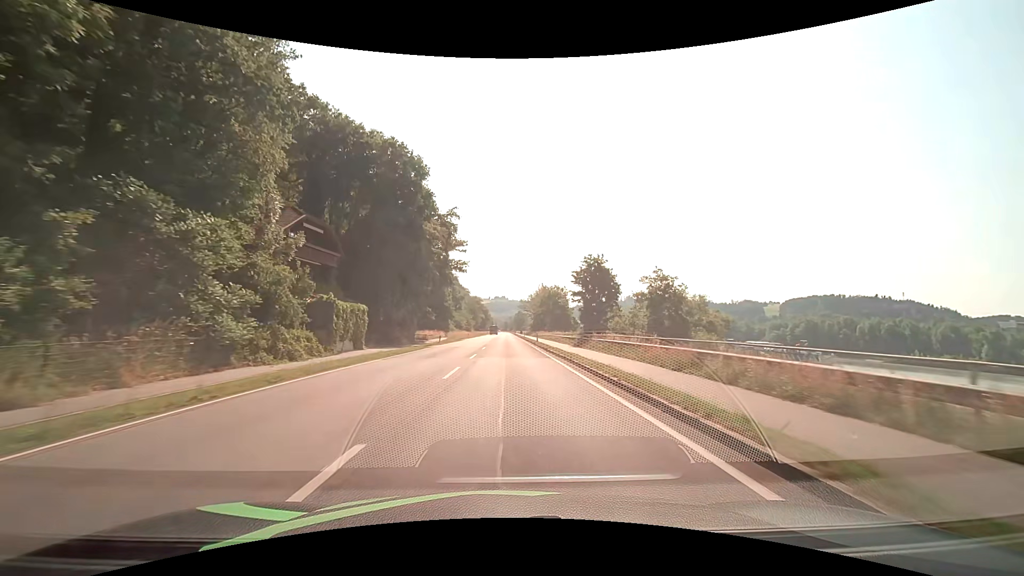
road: primary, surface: asphalt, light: Day
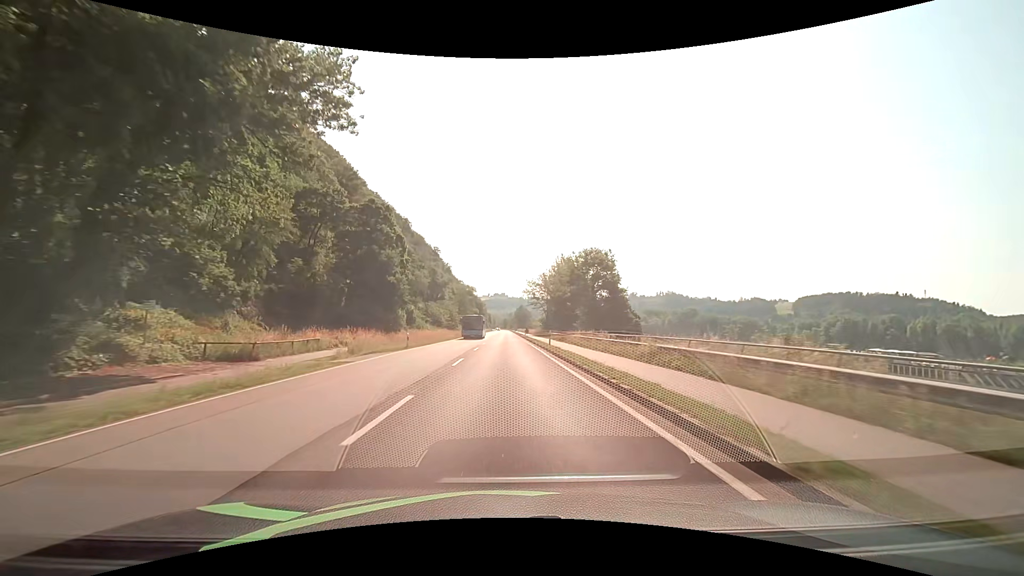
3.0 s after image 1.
(+0.2, +53.6) m; 0°
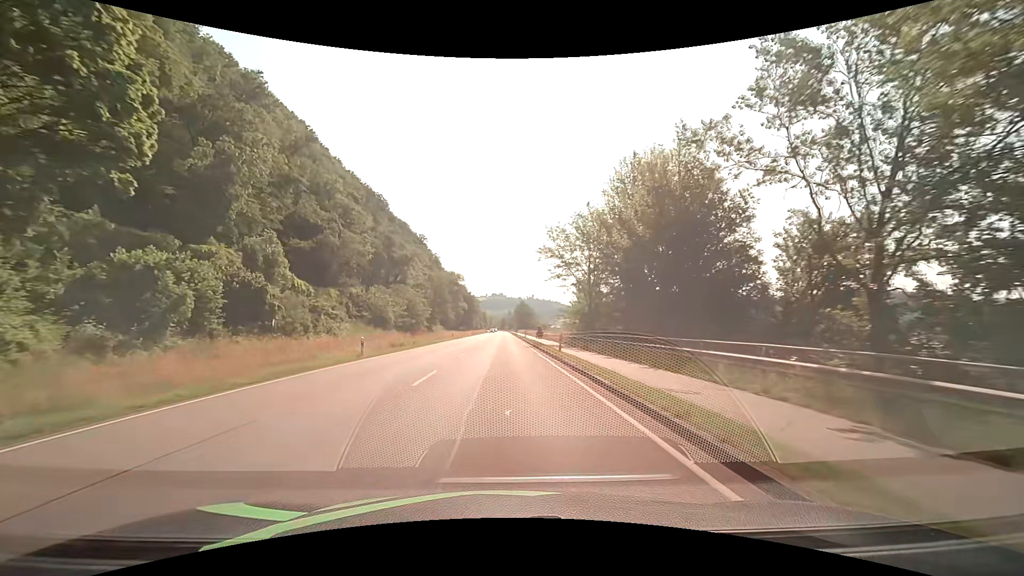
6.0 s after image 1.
(+0.3, +53.8) m; 0°
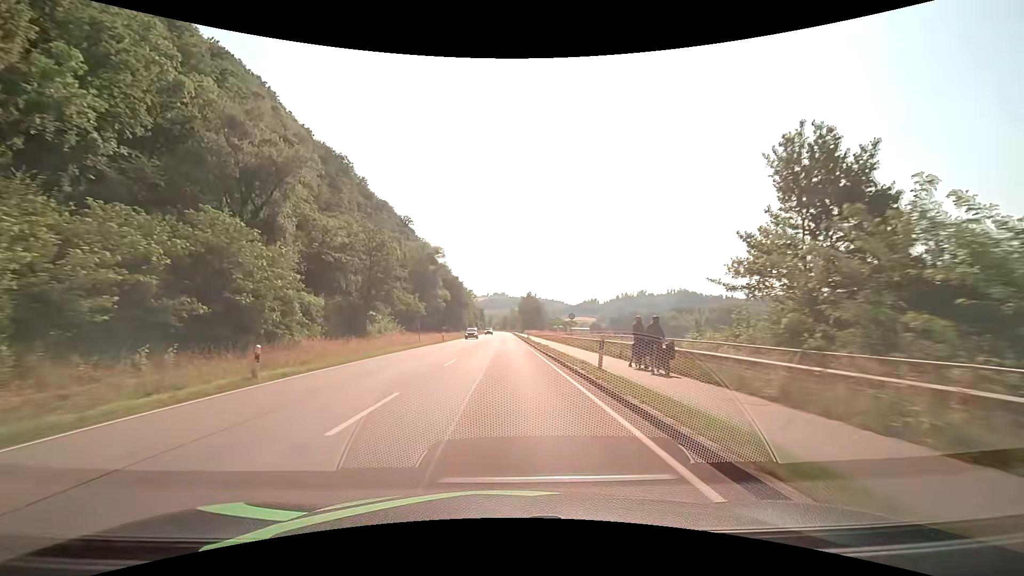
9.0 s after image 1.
(0.0, +53.8) m; 0°
(0, +10) (0, +20) (0, +30) (0, +40) (0, +50) (0, +60) (0, +70) (0, +80) (0, +90) (0, +100) m
